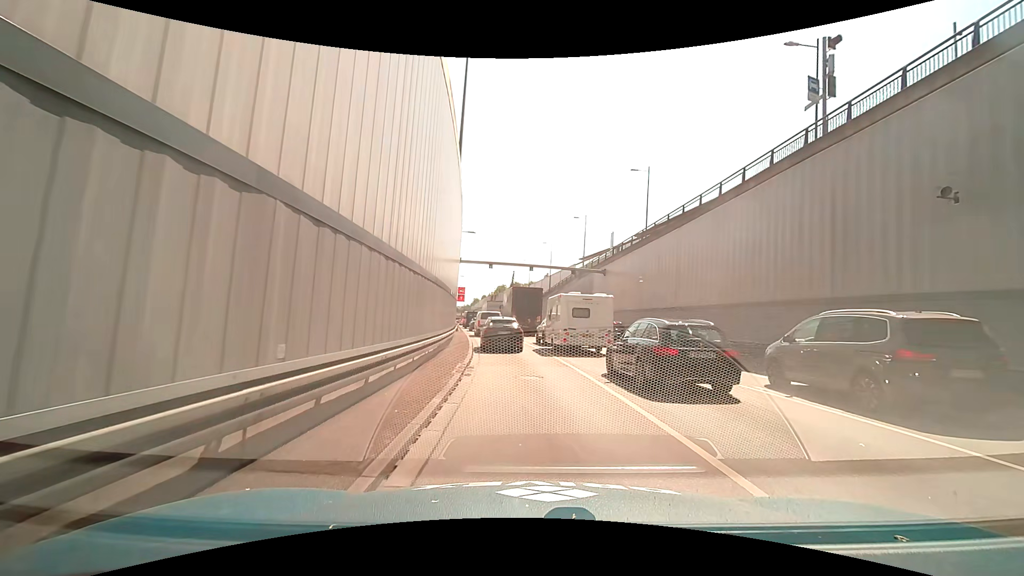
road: tertiary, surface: asphalt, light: Day
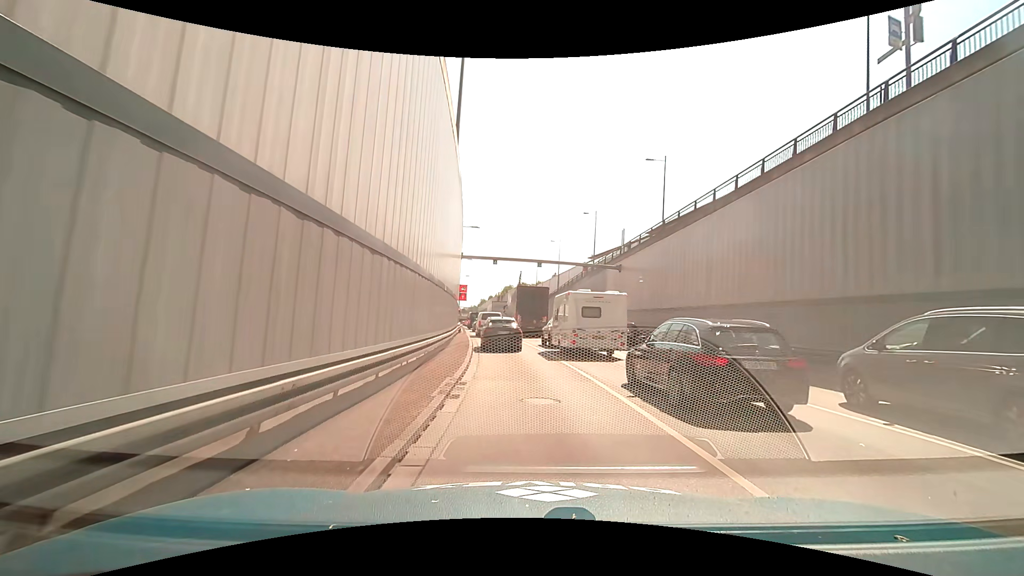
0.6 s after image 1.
(0.0, +3.5) m; 0°
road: secondary
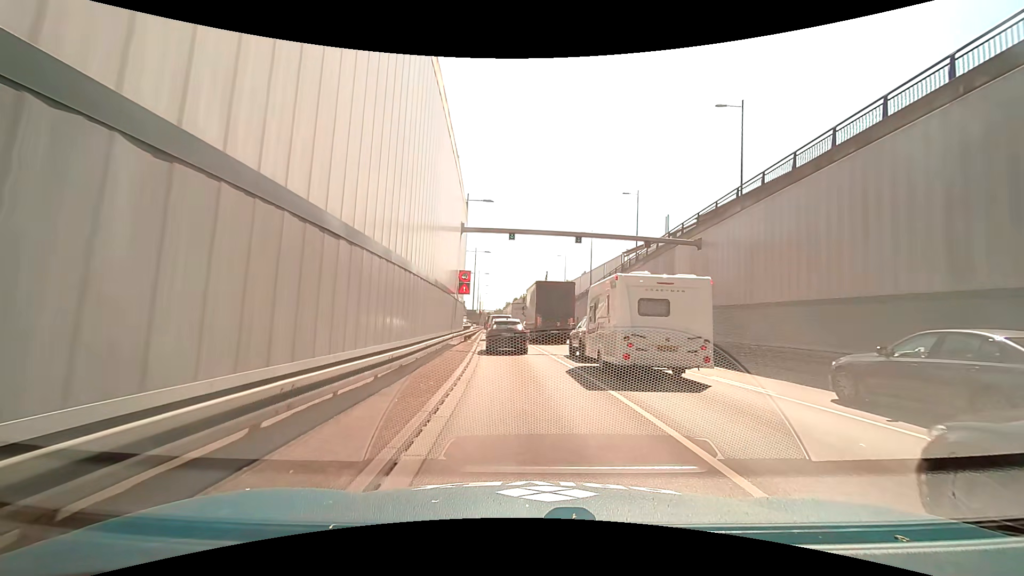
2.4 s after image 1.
(-0.4, +12.2) m; -4°
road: trunk_link
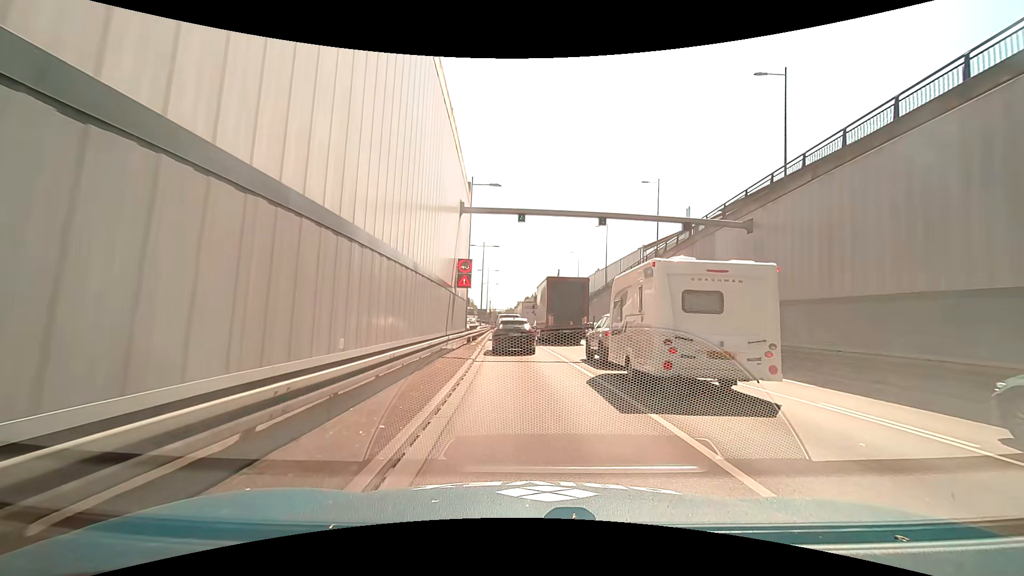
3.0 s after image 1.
(0.0, +4.2) m; -1°
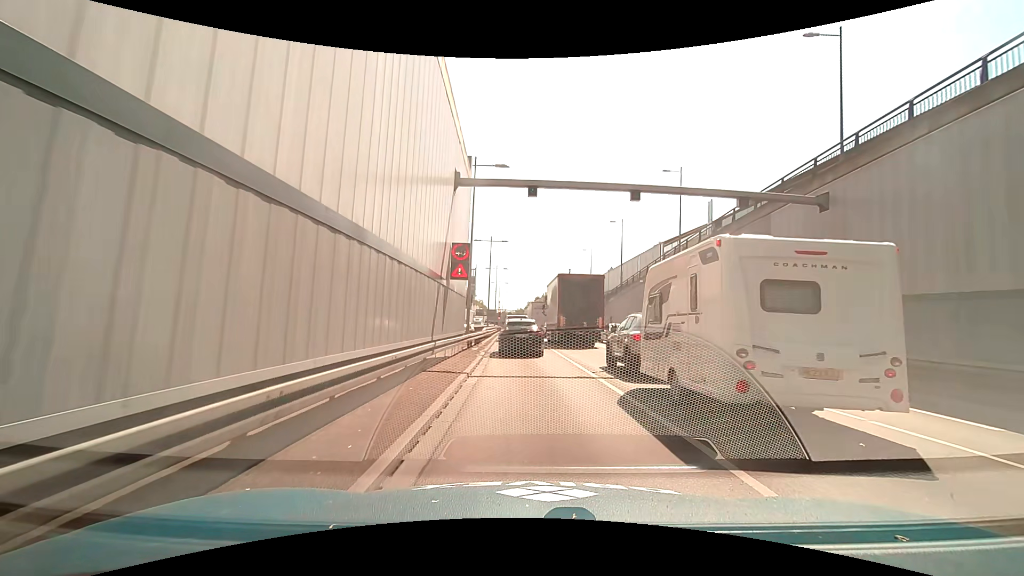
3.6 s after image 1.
(-0.1, +4.3) m; -1°
